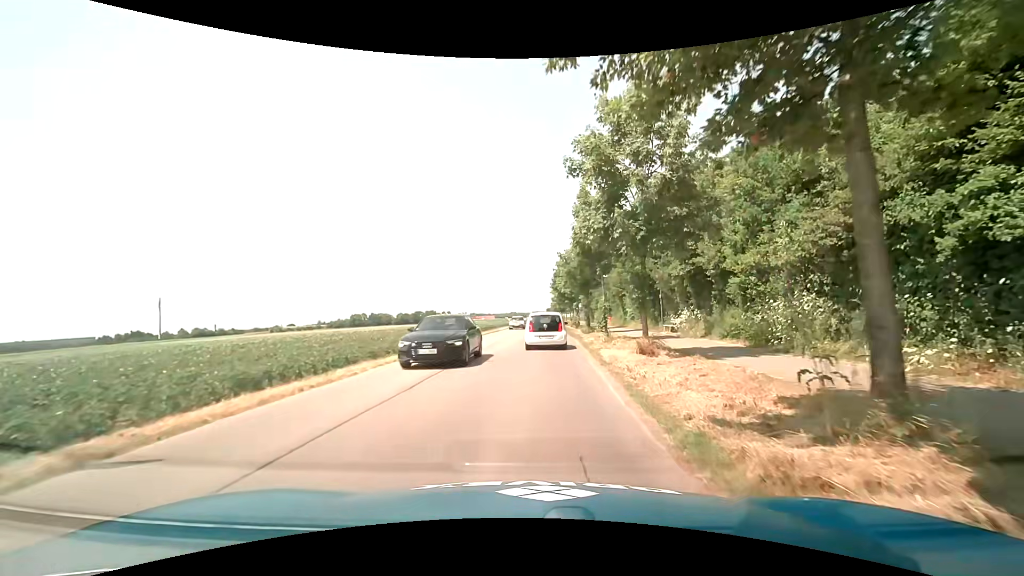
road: tertiary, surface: asphalt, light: Day
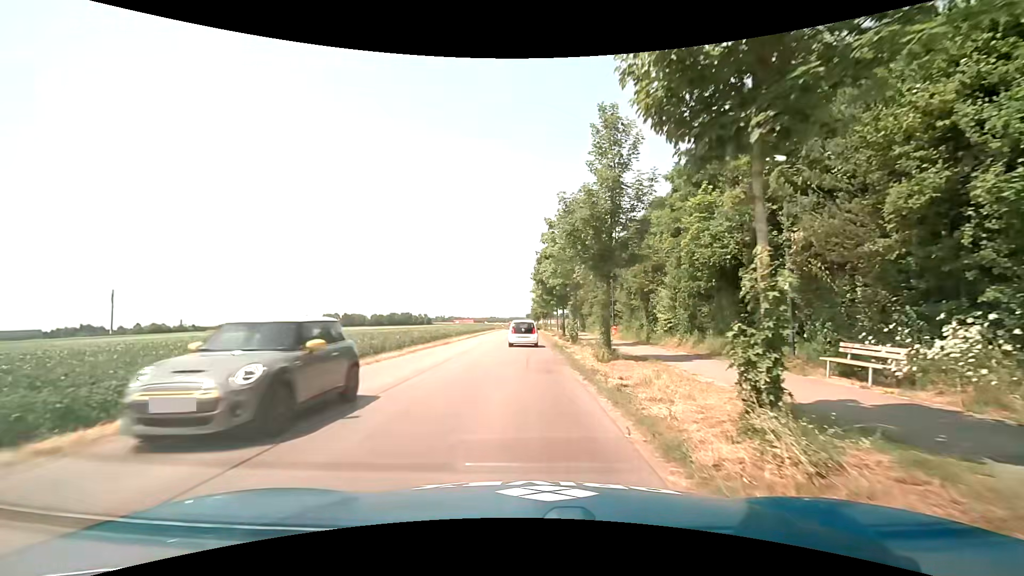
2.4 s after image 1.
(+0.7, +19.1) m; +2°
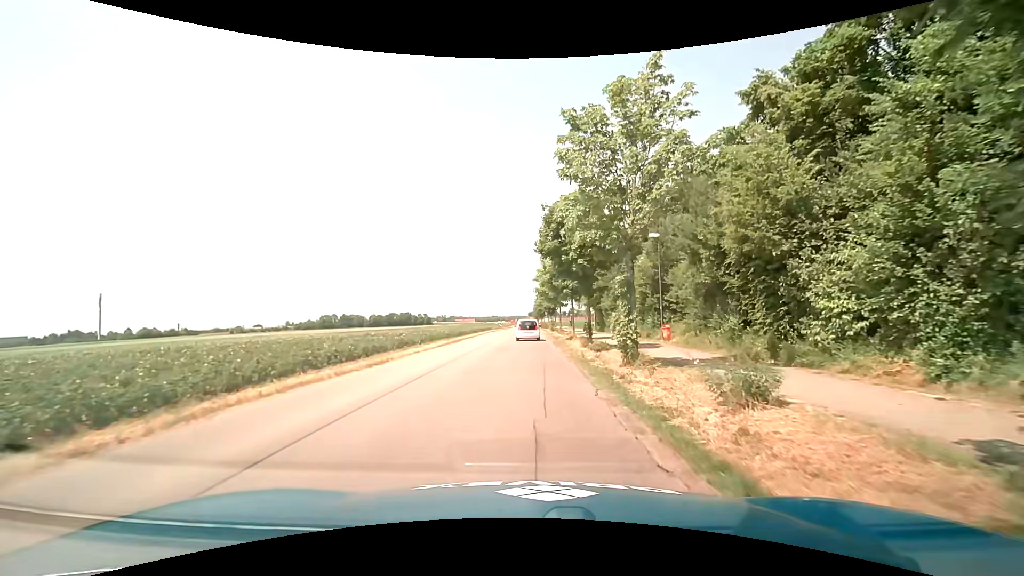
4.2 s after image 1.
(-0.1, +15.1) m; -1°
(0, +10) (0, +20) (0, +30) (0, +40) (0, +50) (0, +60) (0, +70) (0, +80) (0, +90) (0, +100) m
